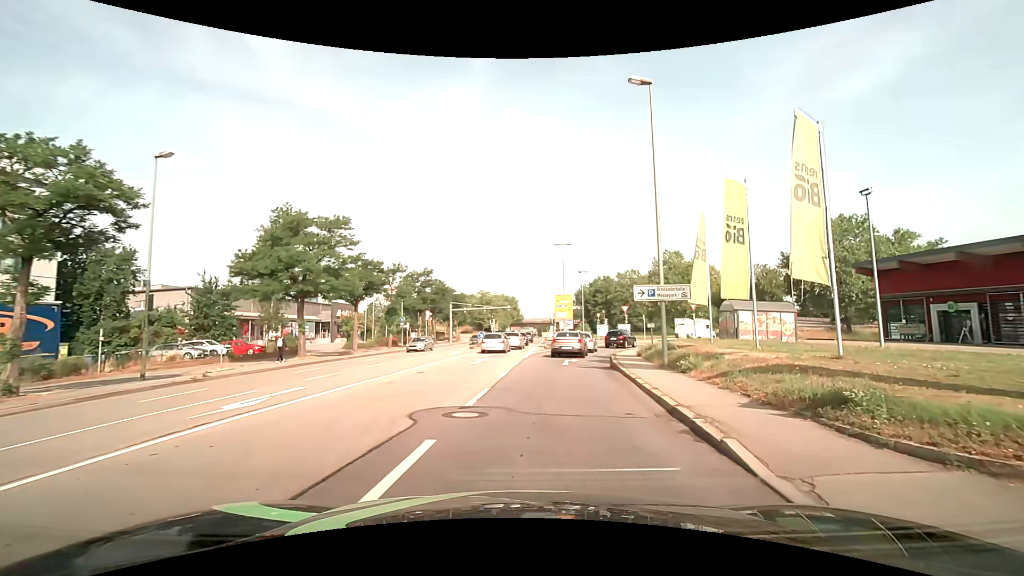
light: Day
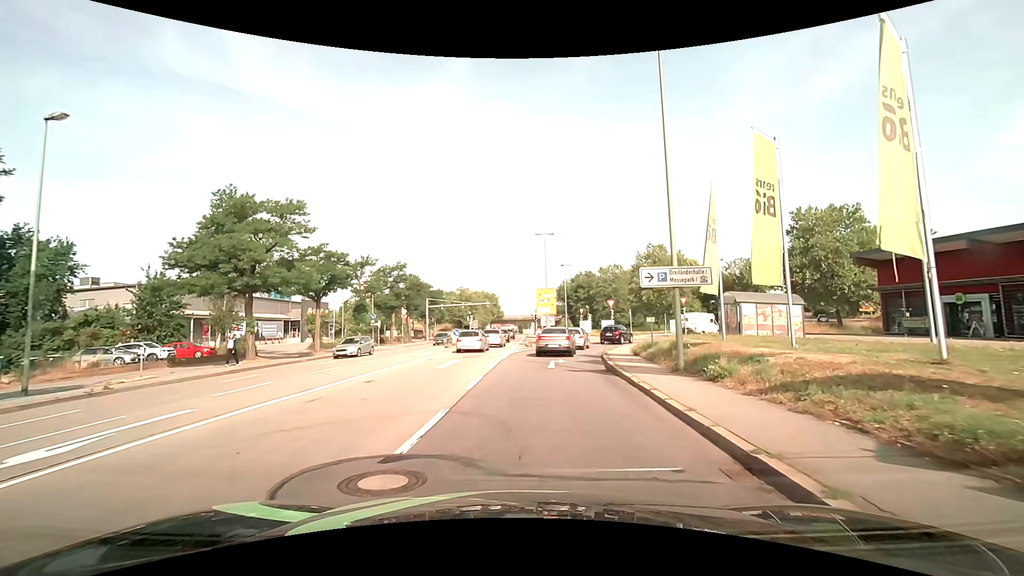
(+0.1, +3.9) m; +2°
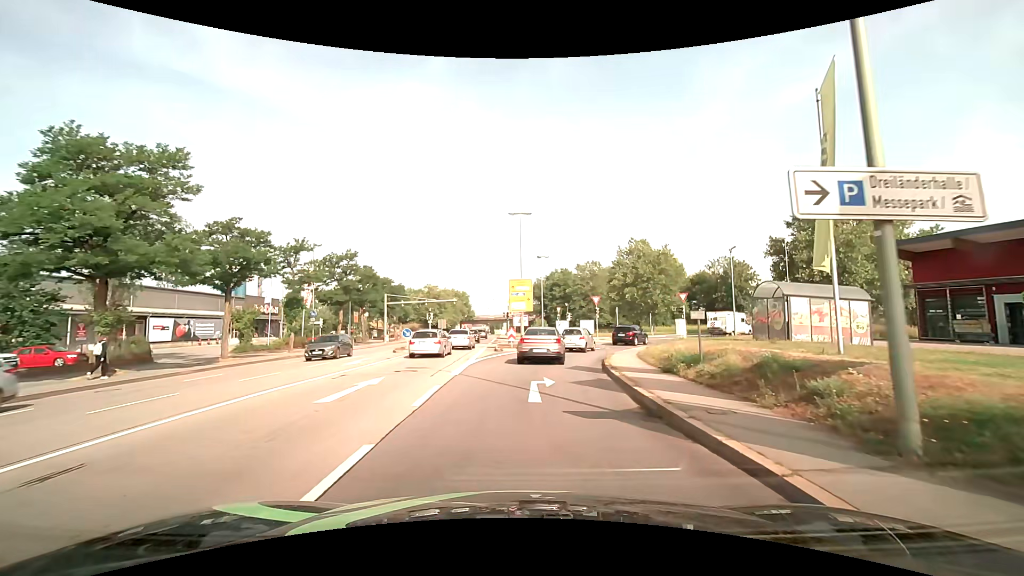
(+0.2, +8.6) m; +3°
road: primary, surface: asphalt
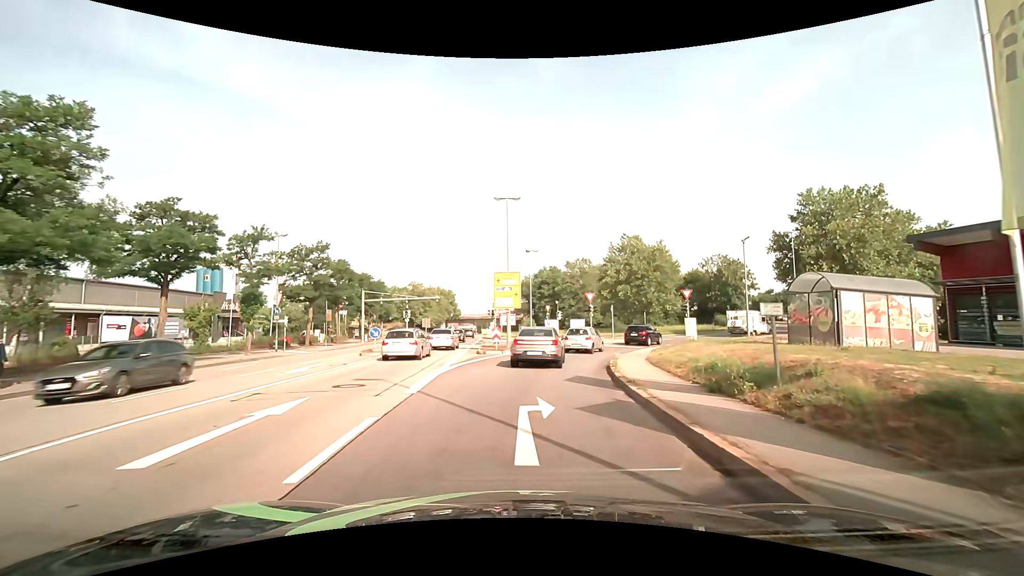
(0.0, +4.3) m; +1°
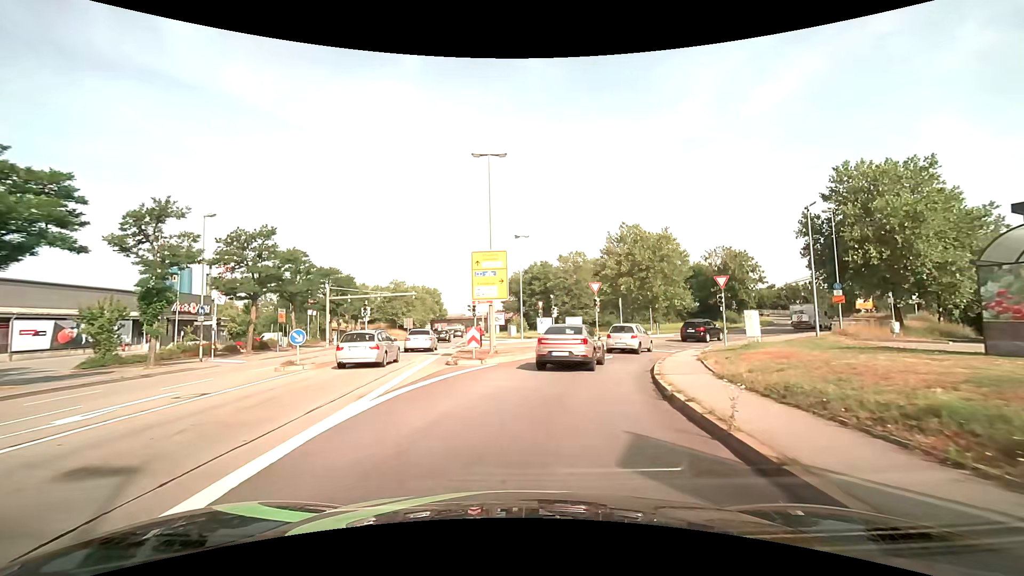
(+0.1, +8.5) m; +1°
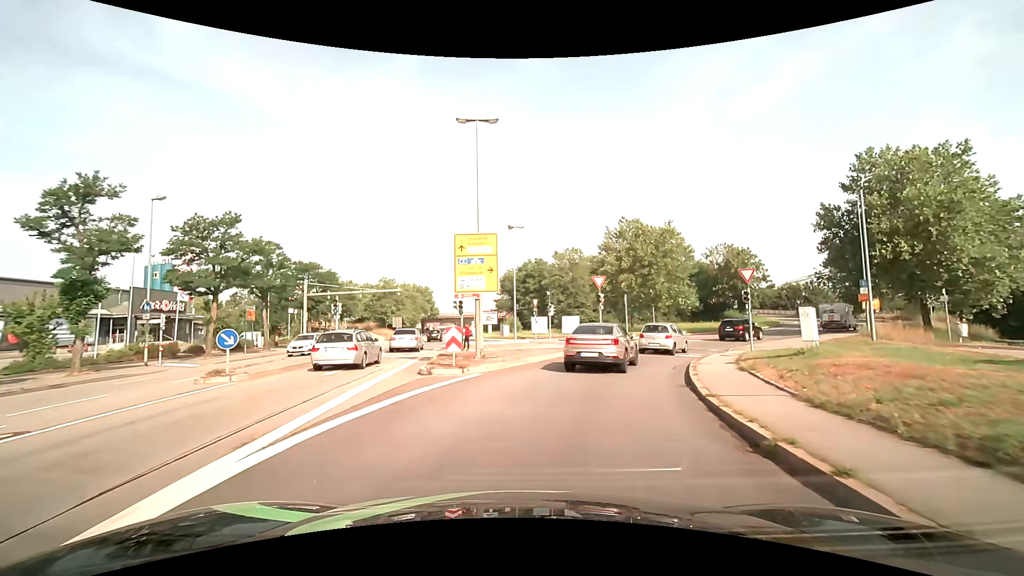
(0.0, +4.2) m; 0°
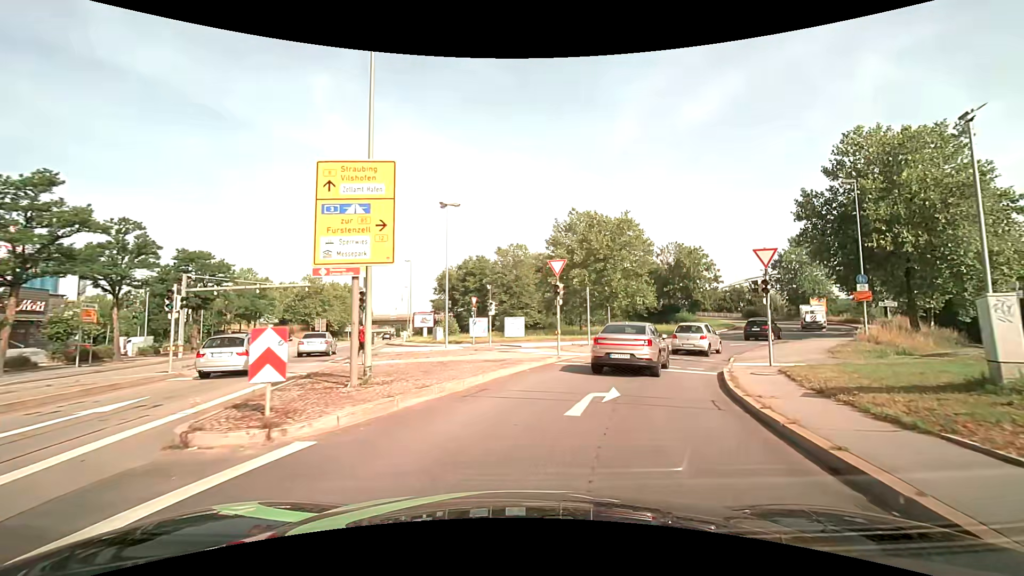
(+0.5, +8.4) m; +6°
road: primary_link
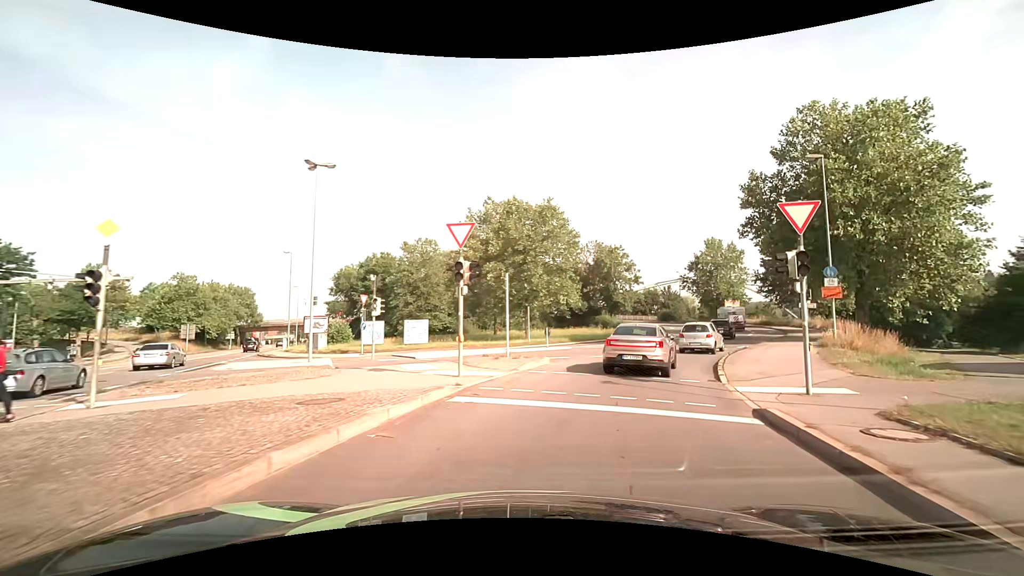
(+0.8, +8.3) m; +10°
(+1, +10) (+4, +19) (+8, +29) (+13, +38) (+17, +46) (+21, +56) (+24, +65) (+26, +75) (+26, +85) (+24, +95) m
